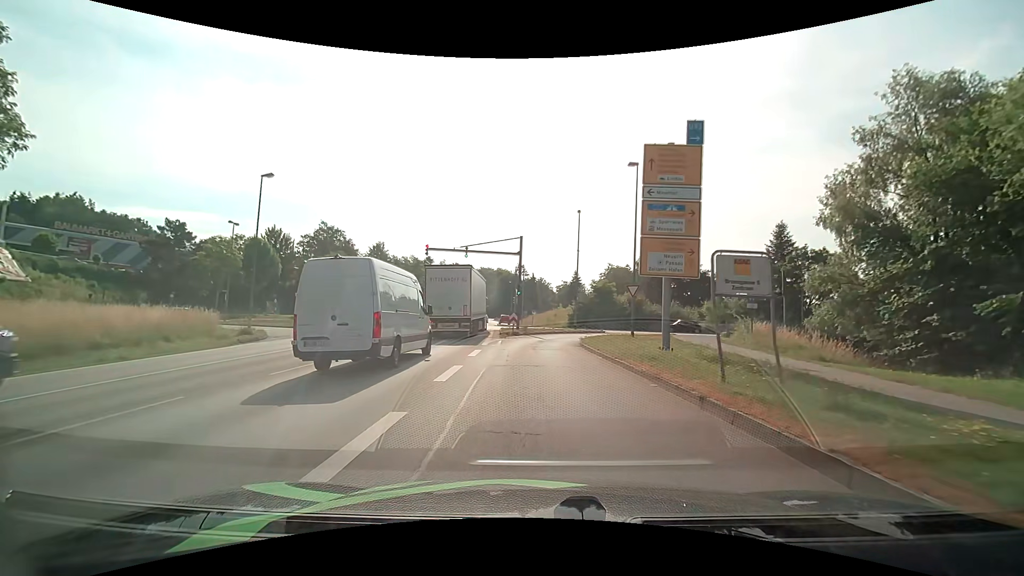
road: primary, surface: asphalt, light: Day
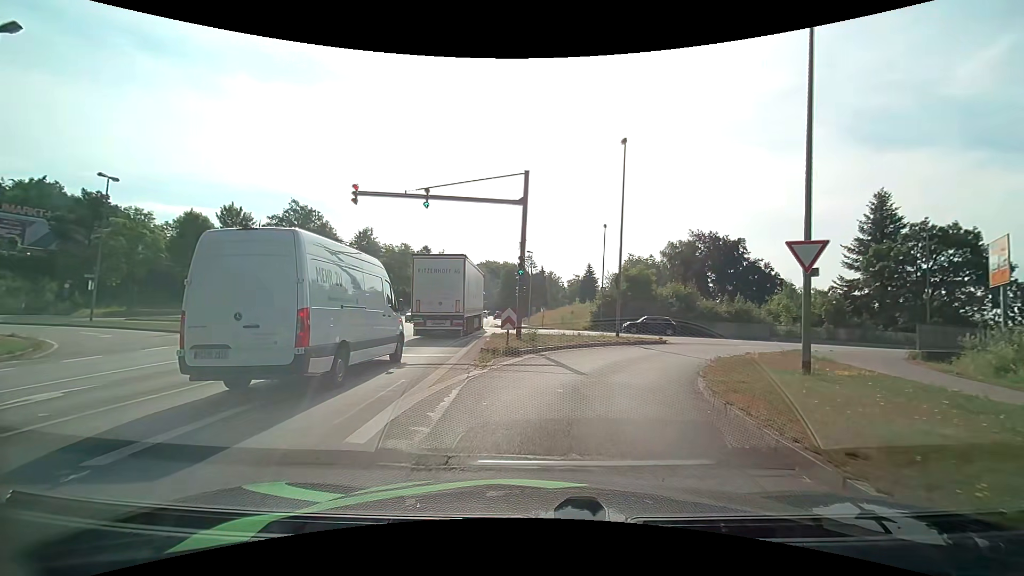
(-0.4, +16.5) m; -1°
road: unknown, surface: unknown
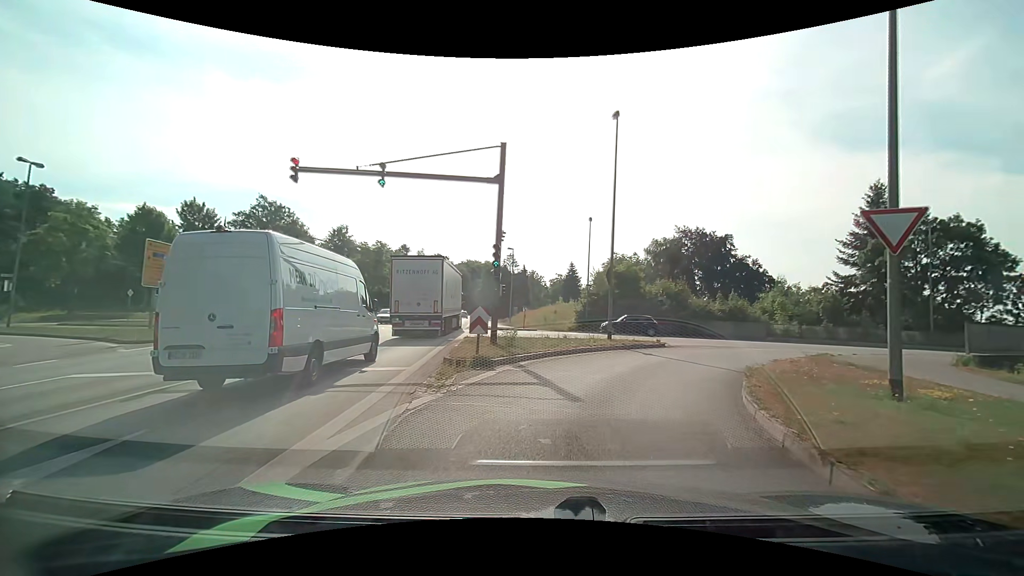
(+0.1, +3.4) m; +2°
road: primary_link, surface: asphalt
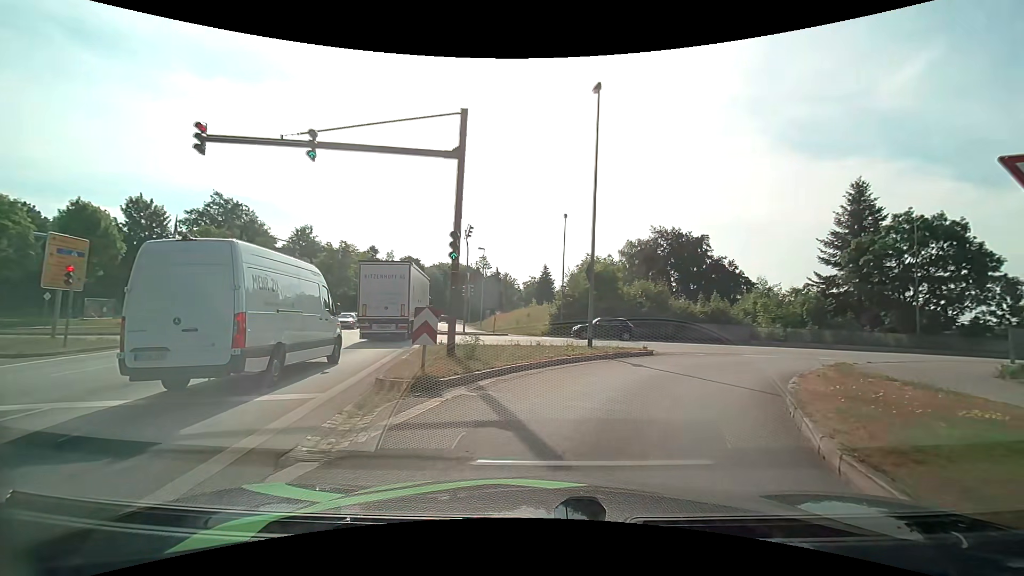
(+0.1, +3.1) m; +3°
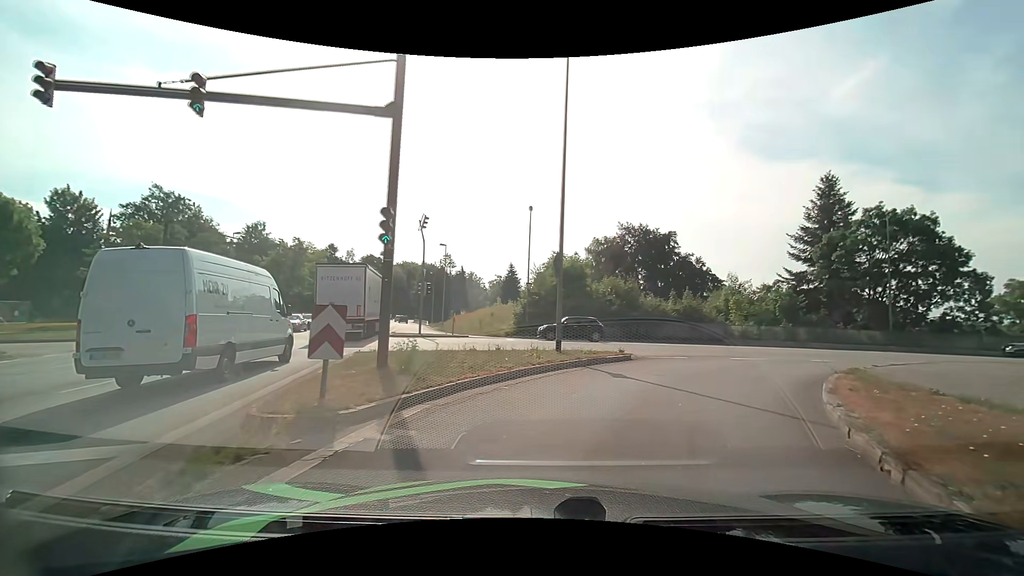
(+0.1, +2.9) m; +2°
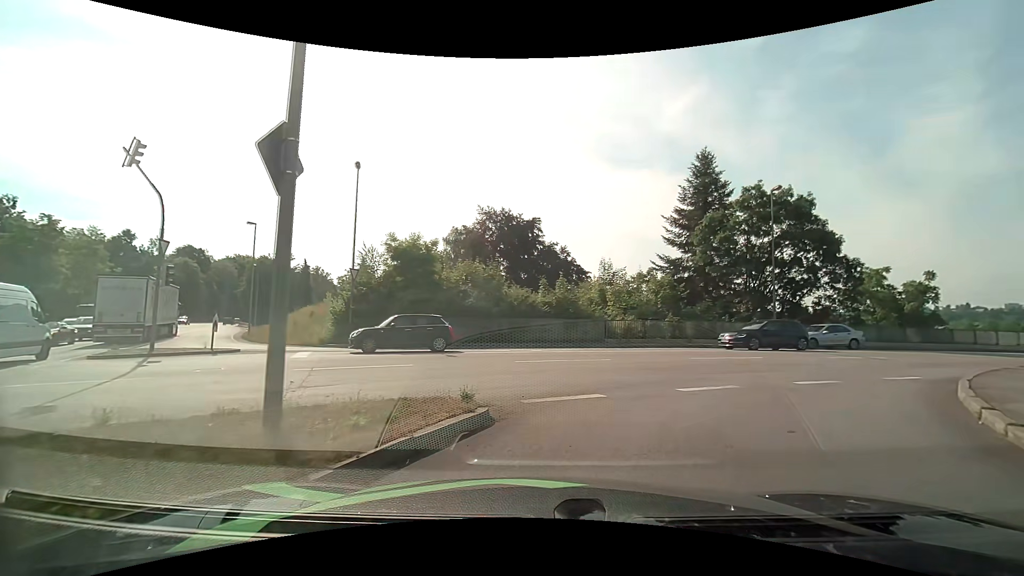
(+1.6, +10.0) m; +18°
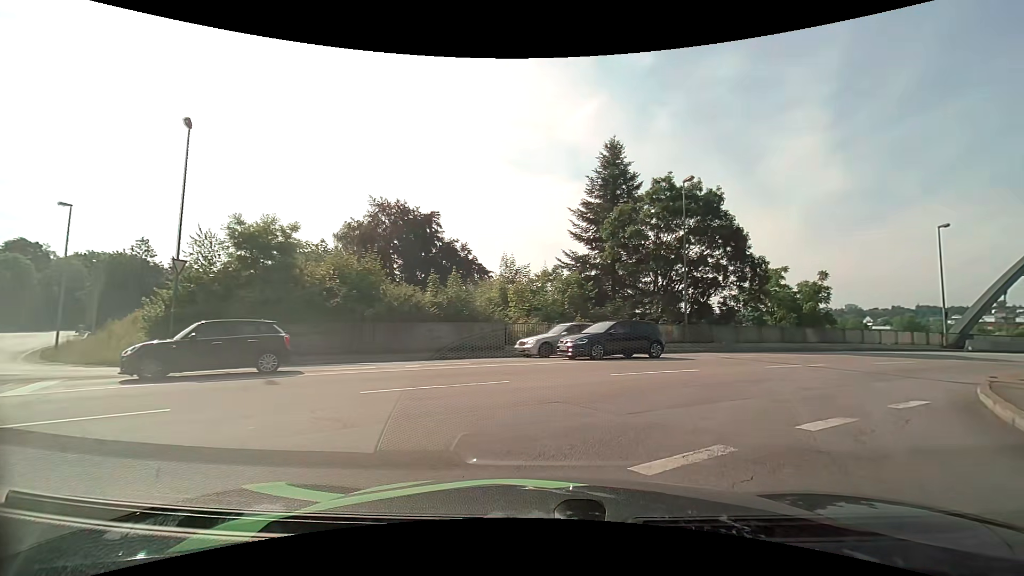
(+0.4, +5.0) m; +11°
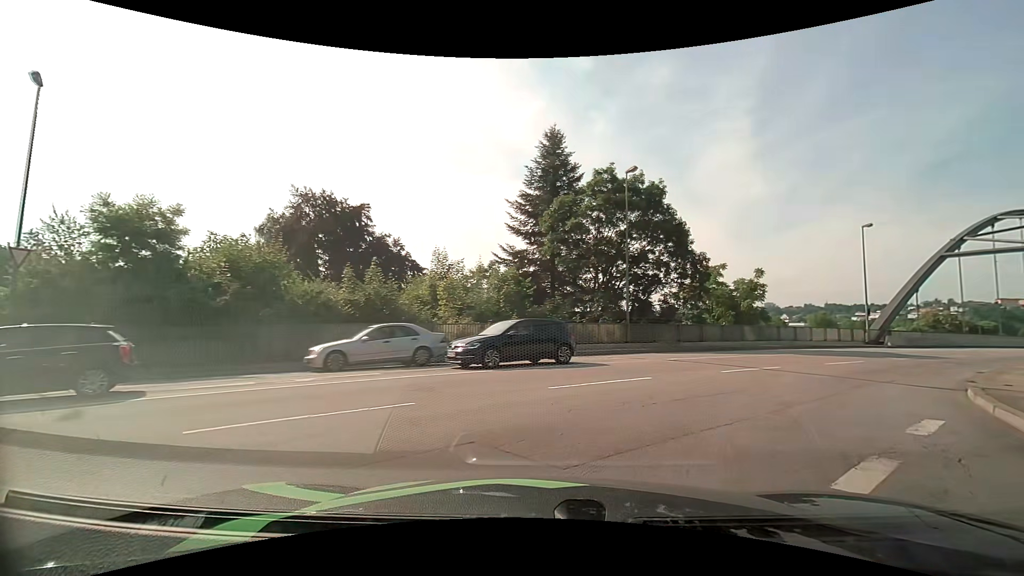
(+0.1, +2.7) m; +5°
(+3, +9) (+9, +17) (+17, +23) (+25, +29) (+33, +35) (+42, +41) (+50, +46) (+58, +52) (+66, +58) (+74, +64) m
